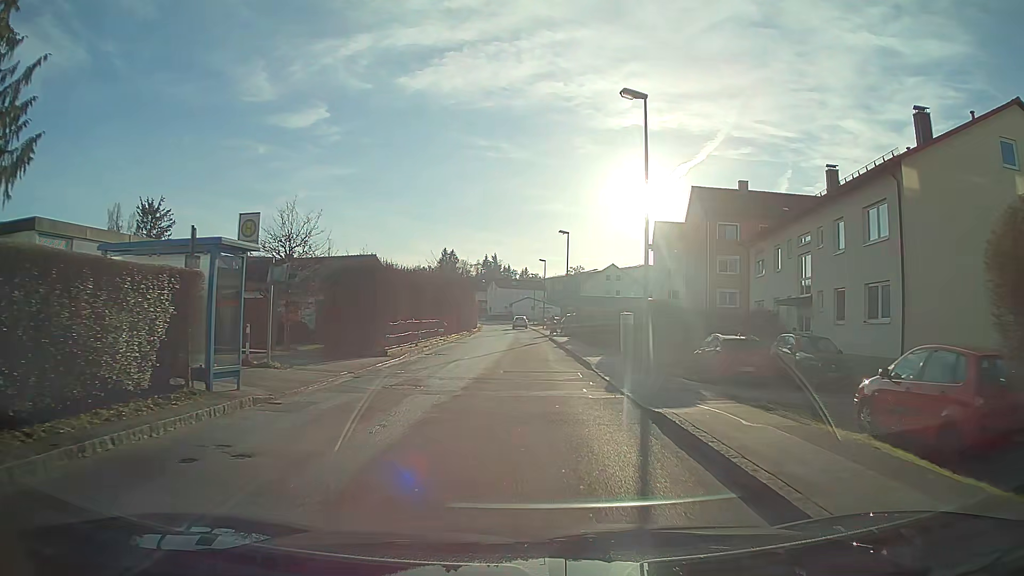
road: unclassified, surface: asphalt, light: Day
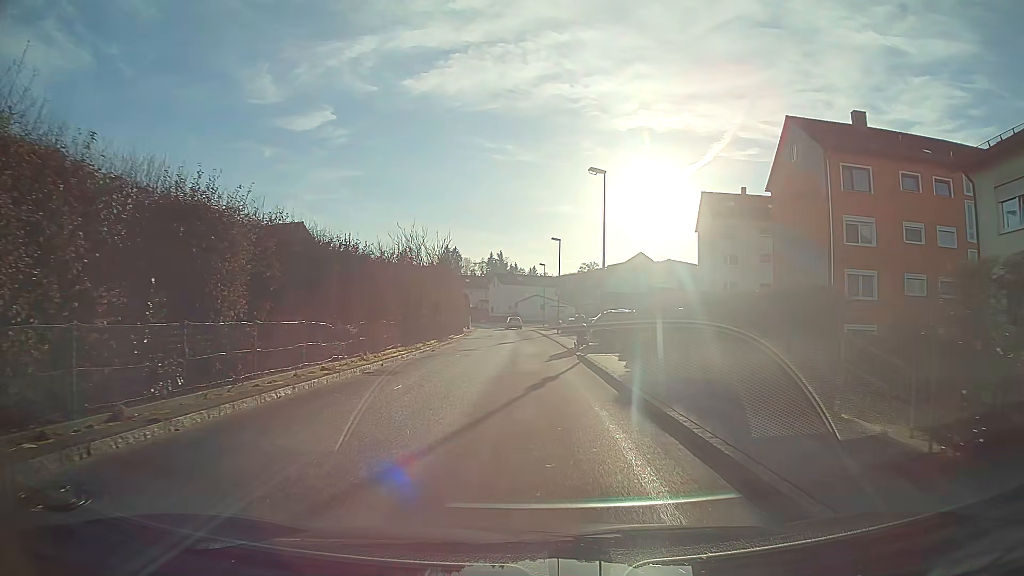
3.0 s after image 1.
(-0.2, +22.6) m; -1°
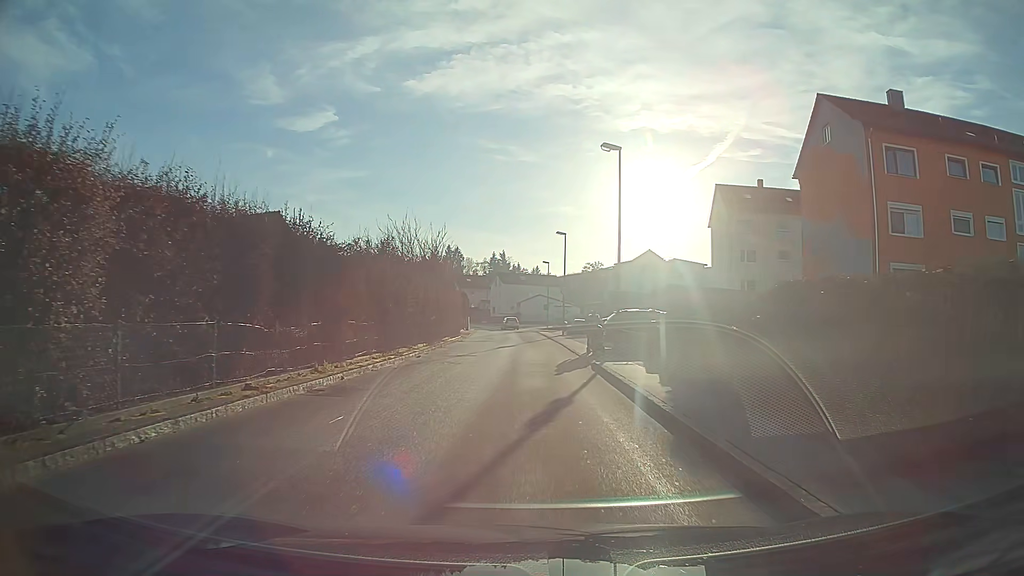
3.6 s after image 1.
(0.0, +4.5) m; 0°
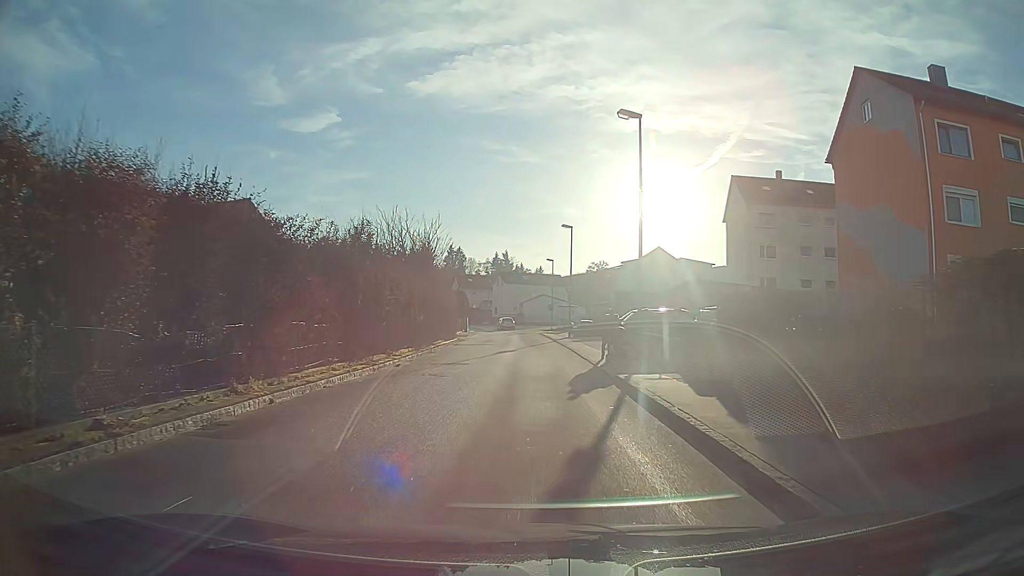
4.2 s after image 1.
(0.0, +4.5) m; 0°
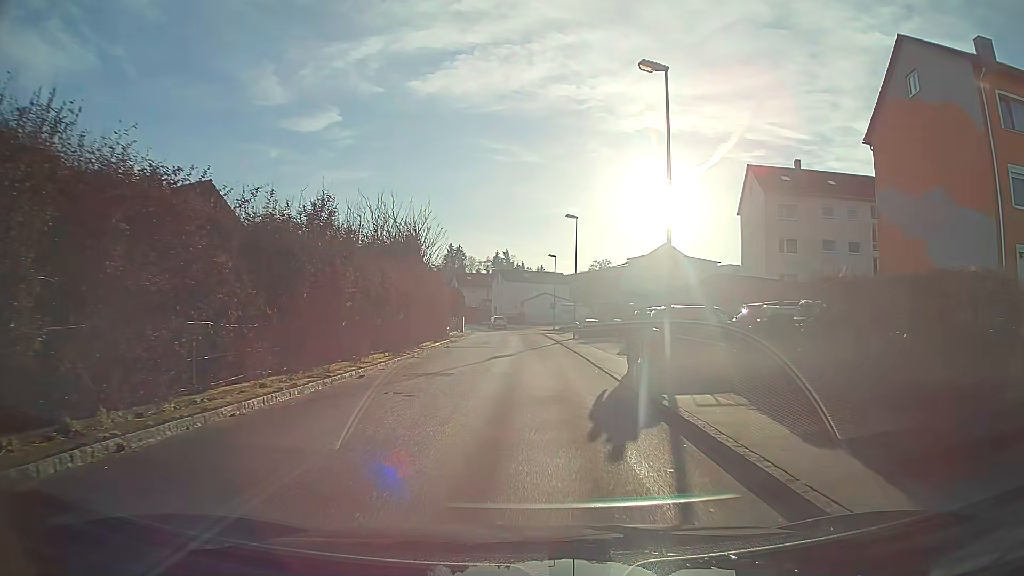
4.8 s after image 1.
(0.0, +4.5) m; 0°
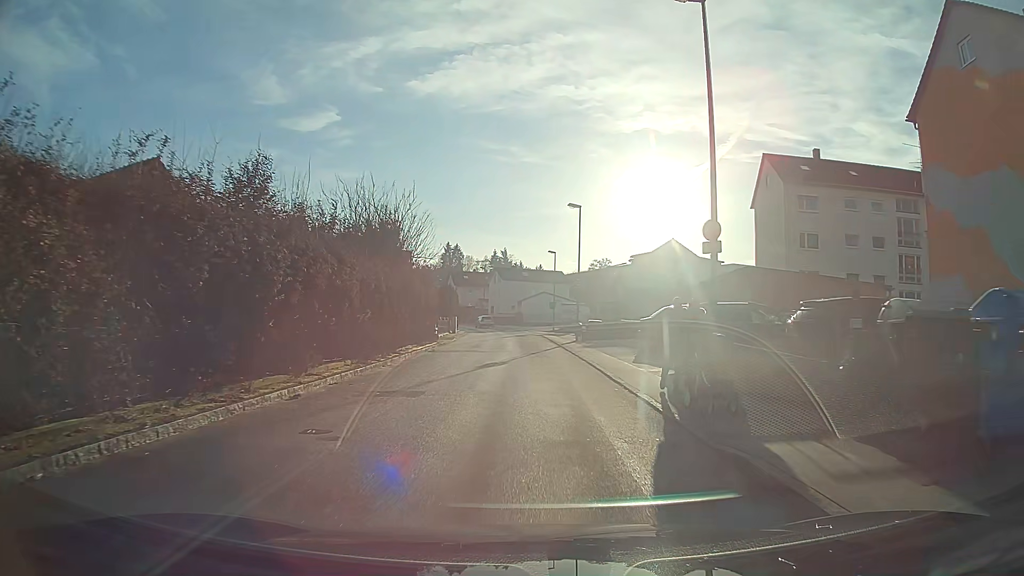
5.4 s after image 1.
(0.0, +4.5) m; 0°
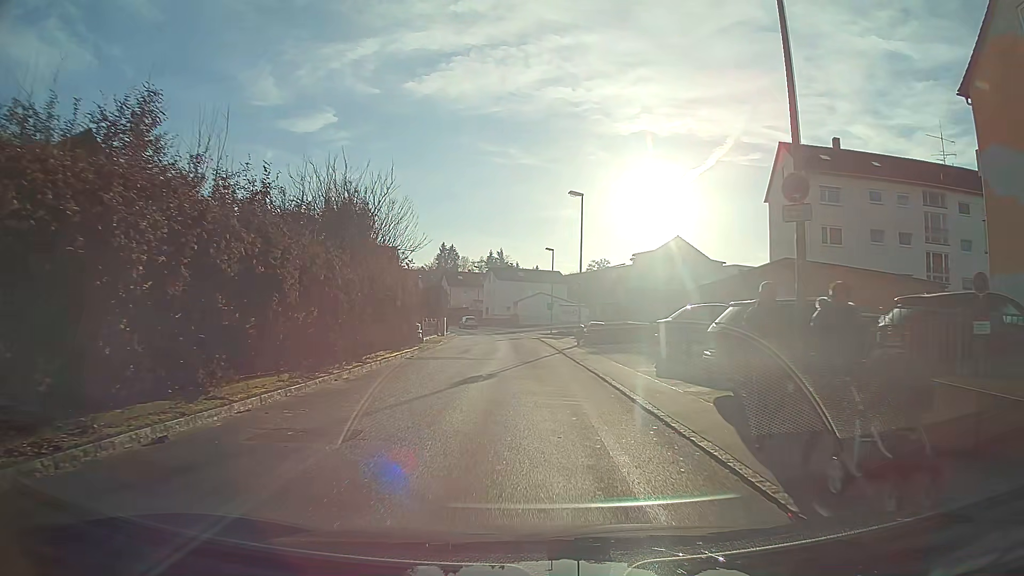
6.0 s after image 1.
(0.0, +4.5) m; 0°
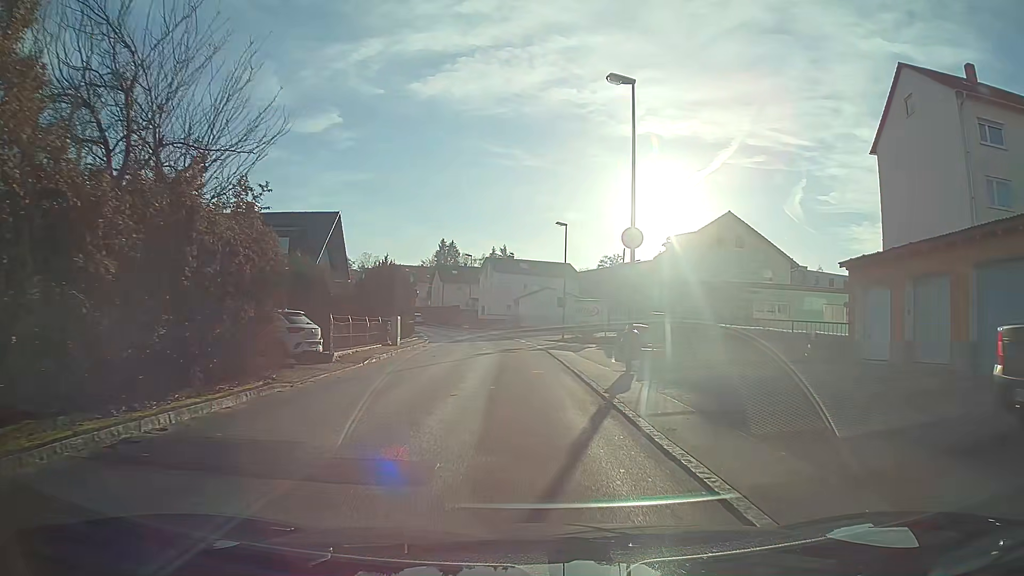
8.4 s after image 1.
(0.0, +18.1) m; 0°
(0, +10) (0, +20) (-1, +30) (-2, +40) (-3, +50) (-5, +60) (-8, +69) (-12, +78) (-16, +88) (-19, +97) m
